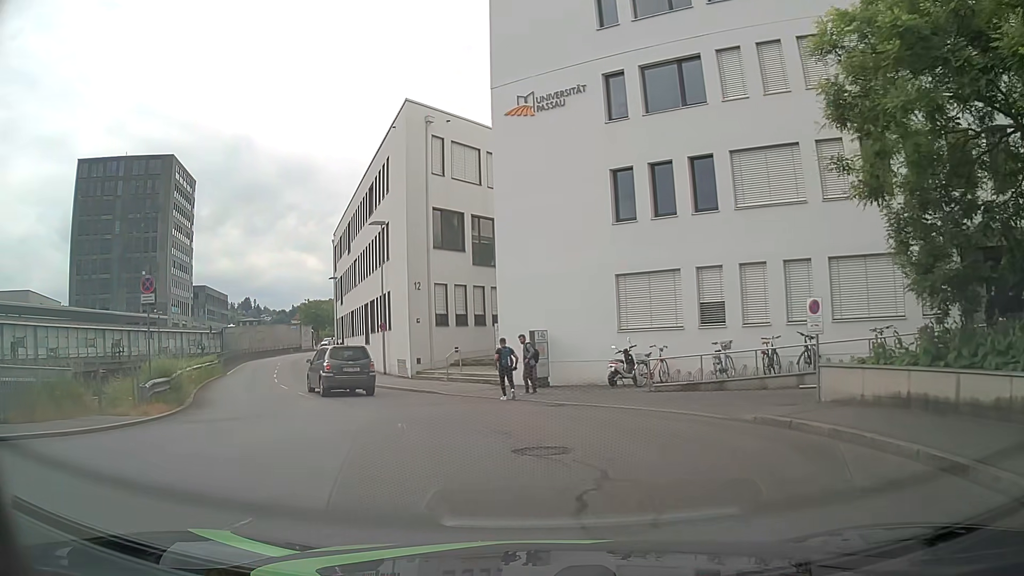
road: residential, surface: asphalt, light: Day
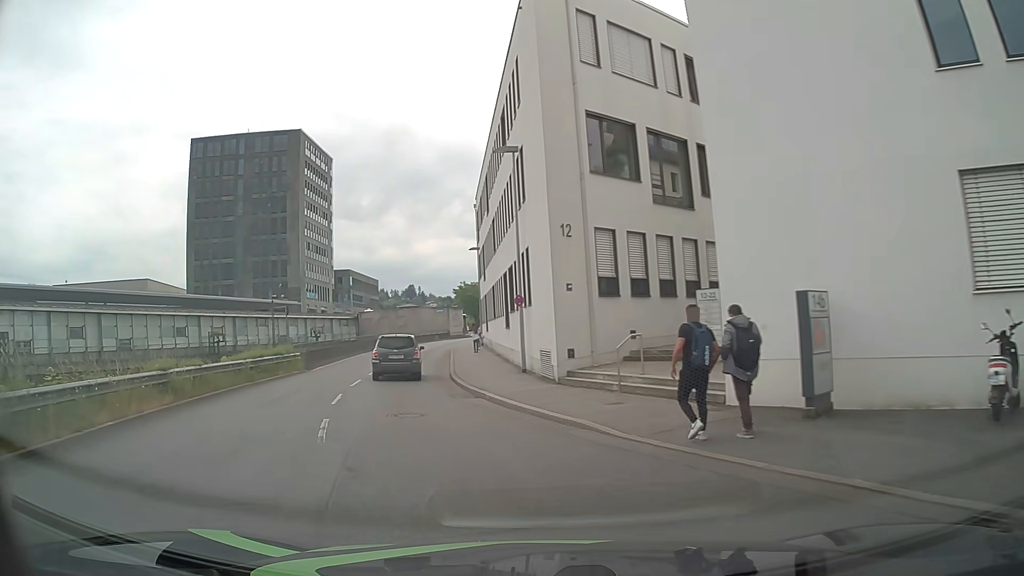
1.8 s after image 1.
(-1.0, +12.0) m; -14°
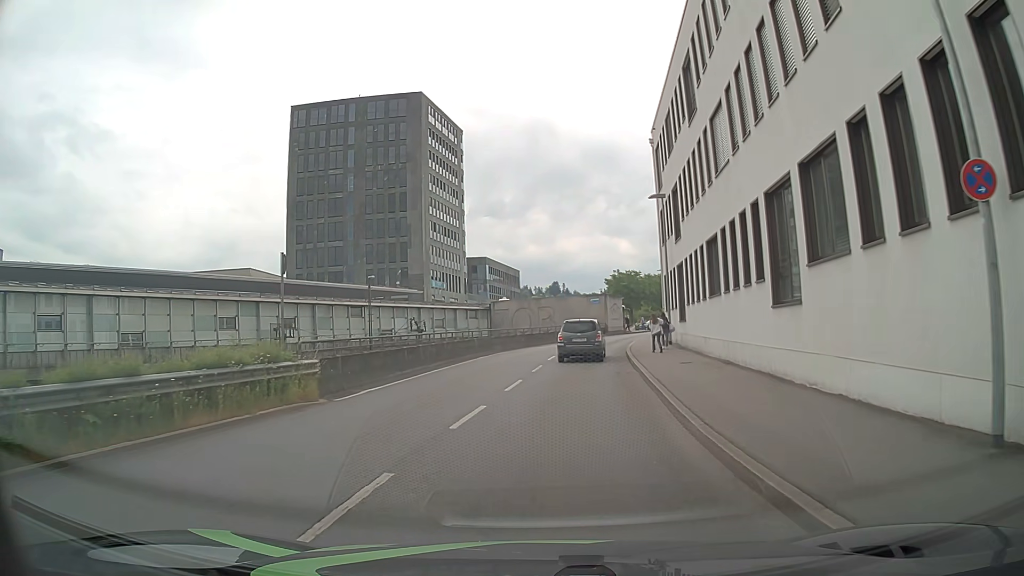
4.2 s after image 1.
(-3.1, +17.9) m; -12°
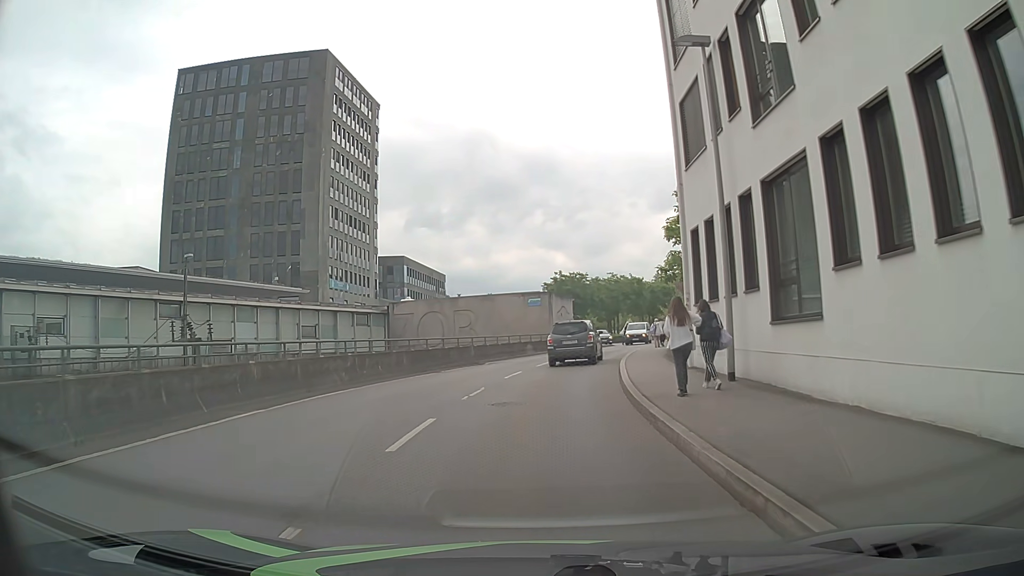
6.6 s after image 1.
(+1.3, +19.9) m; +6°
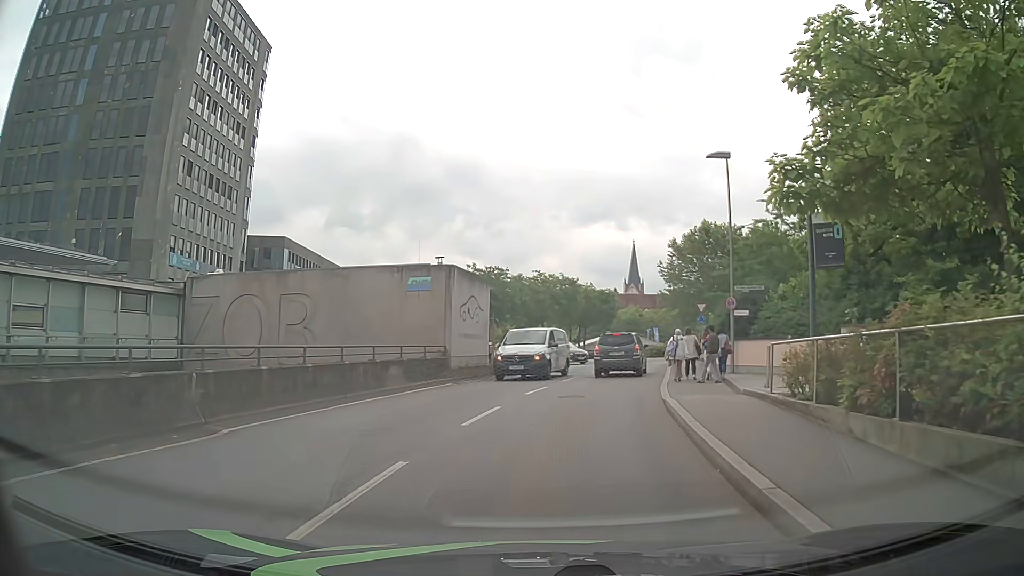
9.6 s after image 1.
(+0.6, +21.0) m; +7°
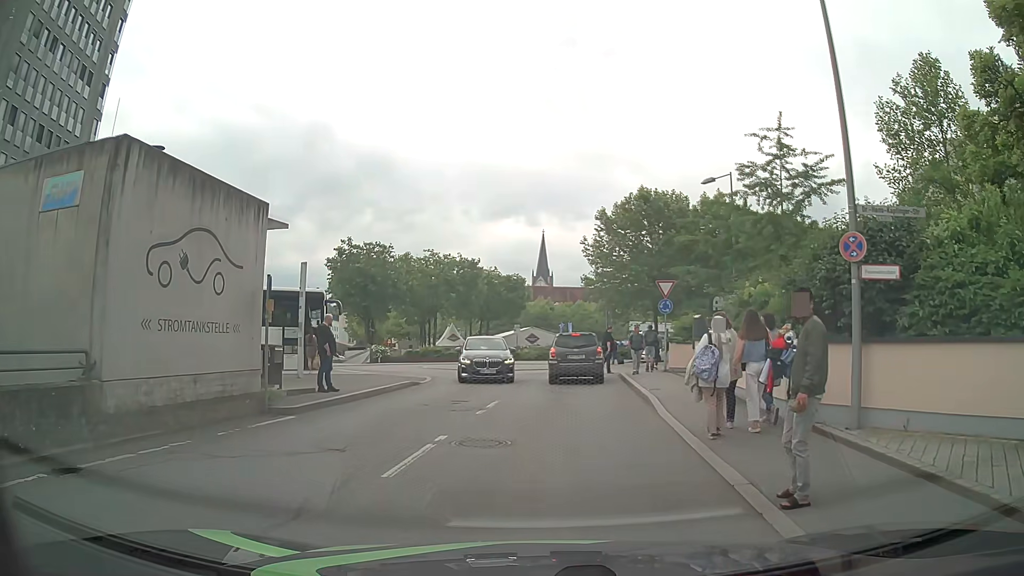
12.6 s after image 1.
(+1.2, +15.1) m; +7°
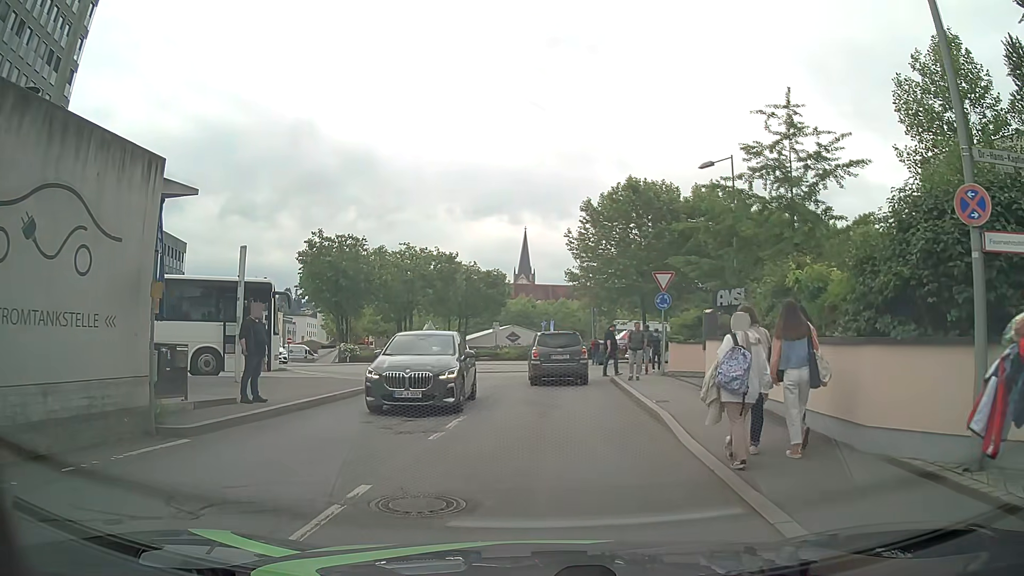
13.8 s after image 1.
(+0.1, +3.4) m; +3°
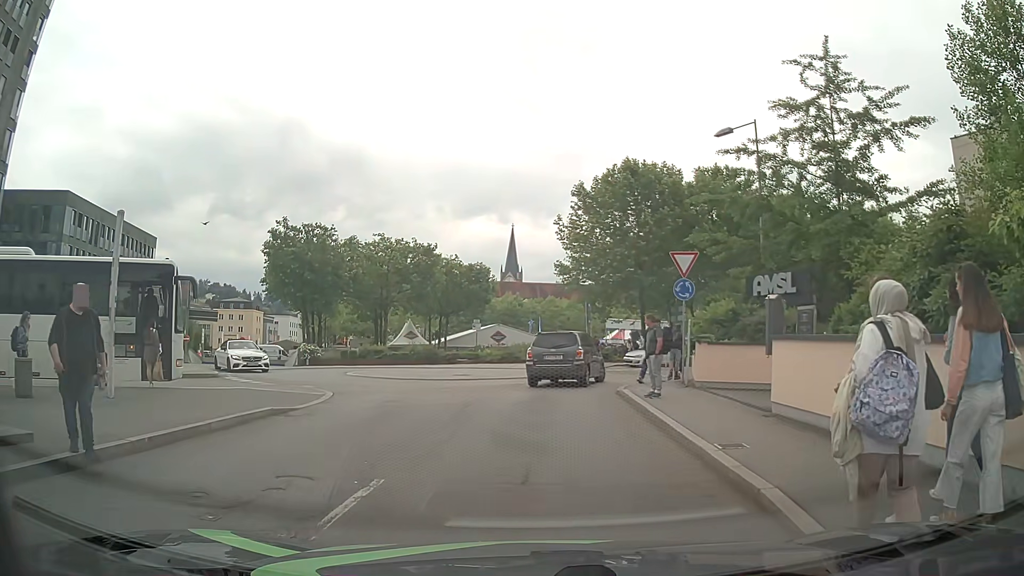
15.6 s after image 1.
(+0.1, +5.6) m; +1°
